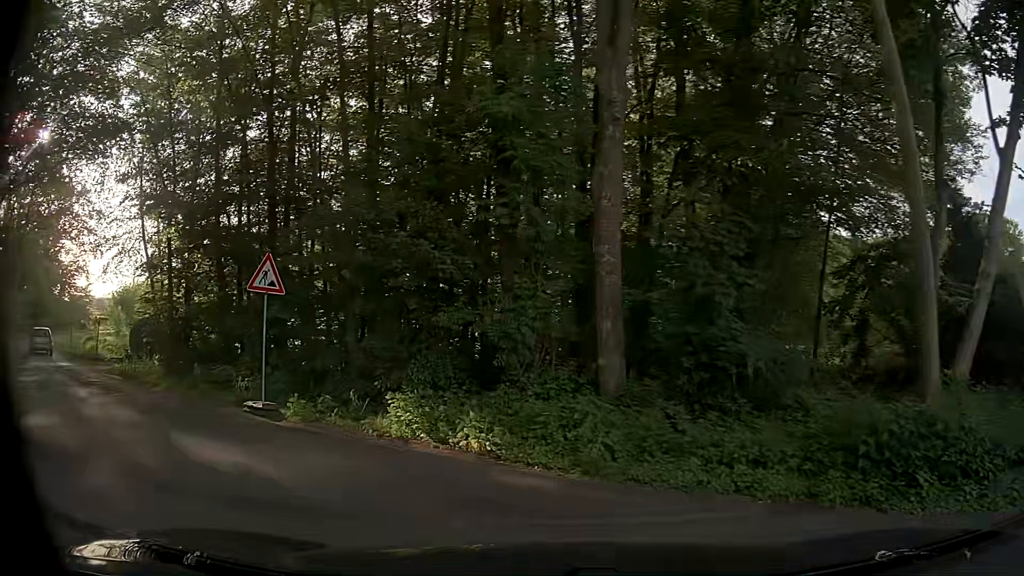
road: unclassified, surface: asphalt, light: Day
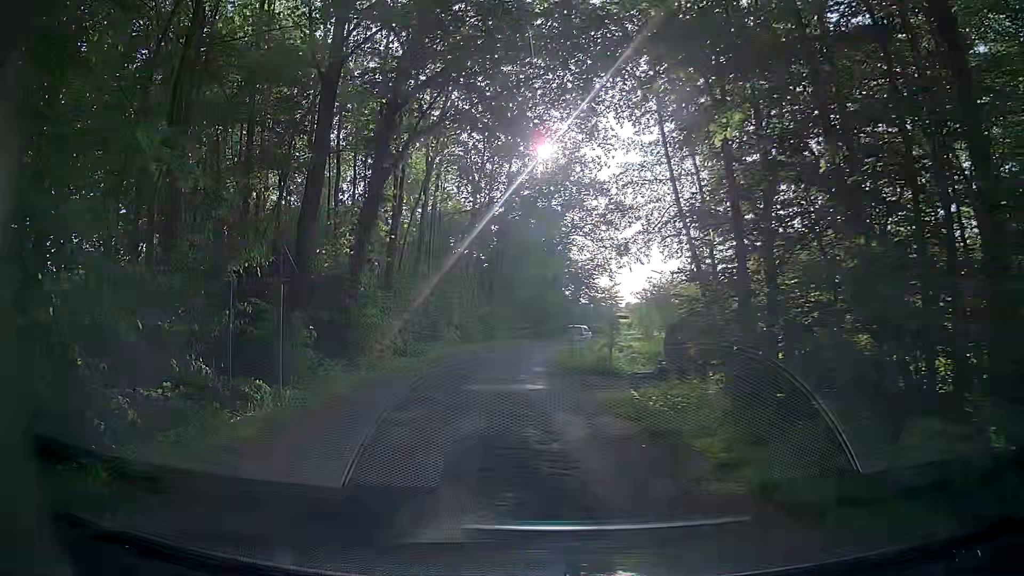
(-5.9, +11.4) m; -46°
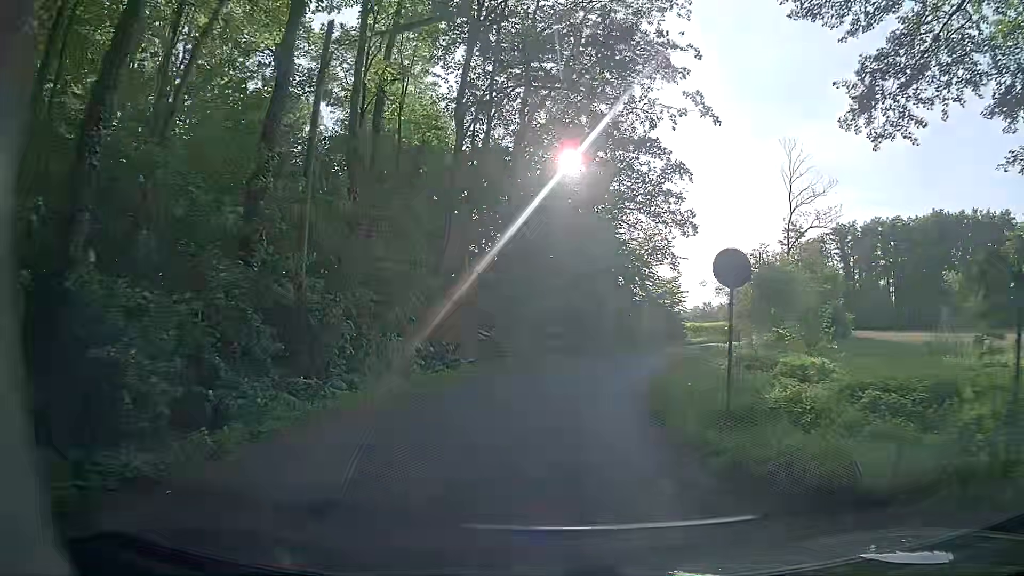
(-1.3, +22.4) m; -5°
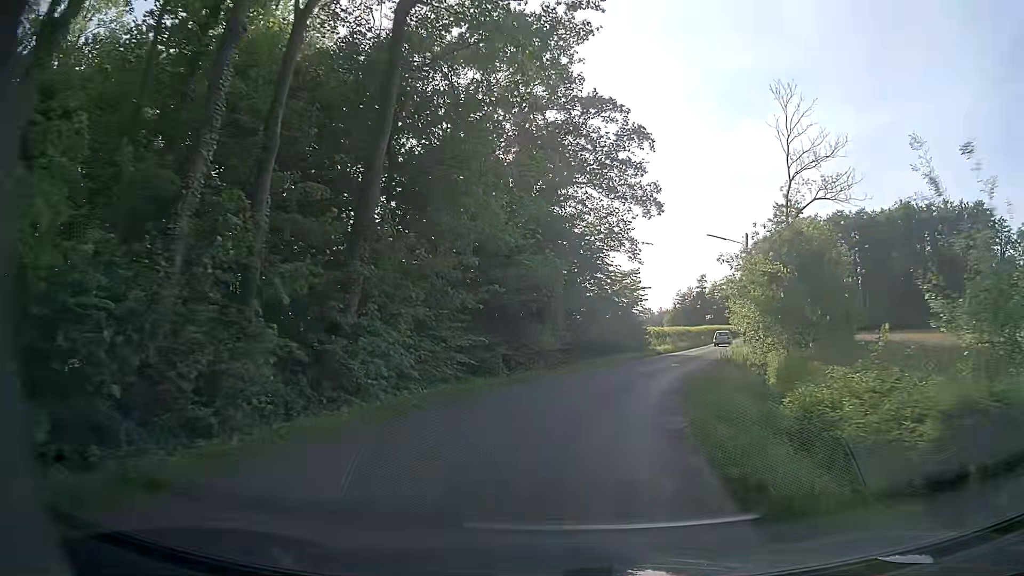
(+0.8, +13.3) m; +6°
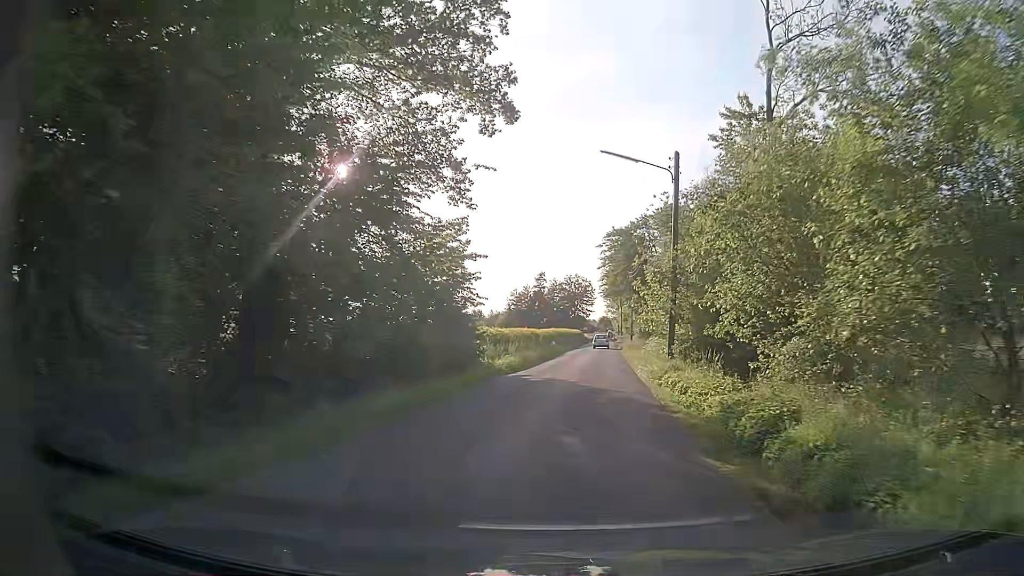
(+2.8, +21.2) m; +14°
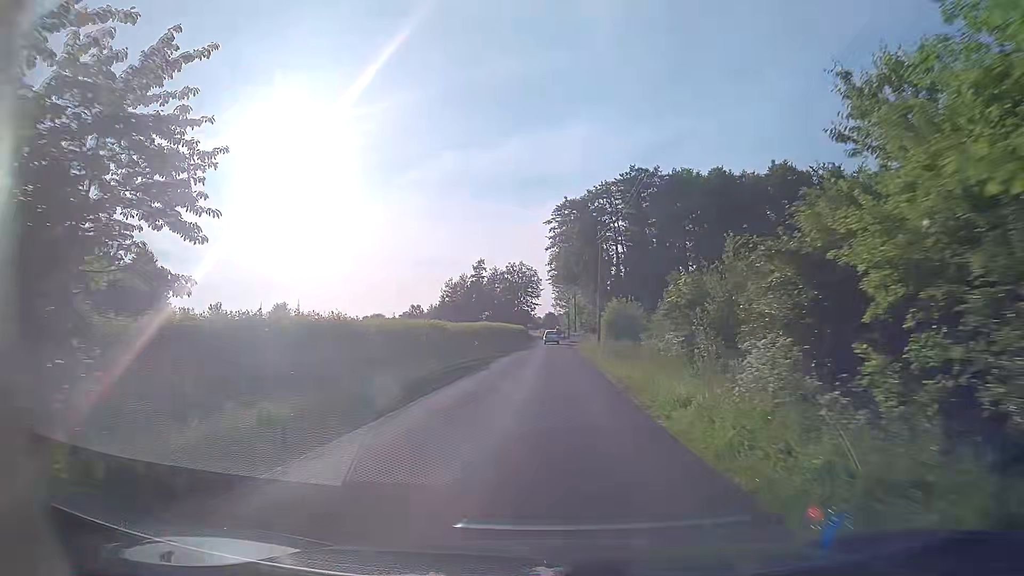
(+1.5, +22.6) m; +5°
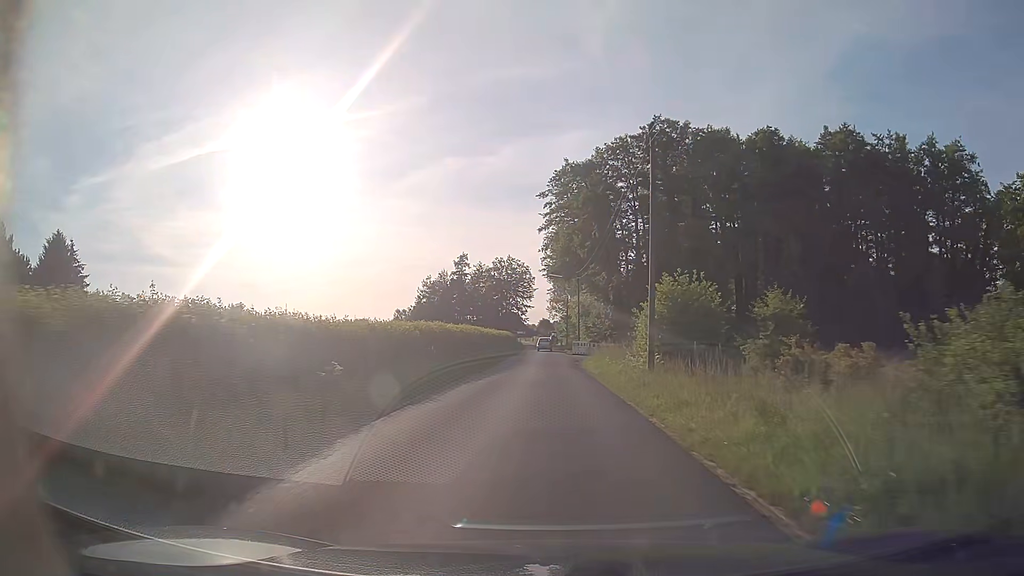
(+0.1, +23.5) m; +1°
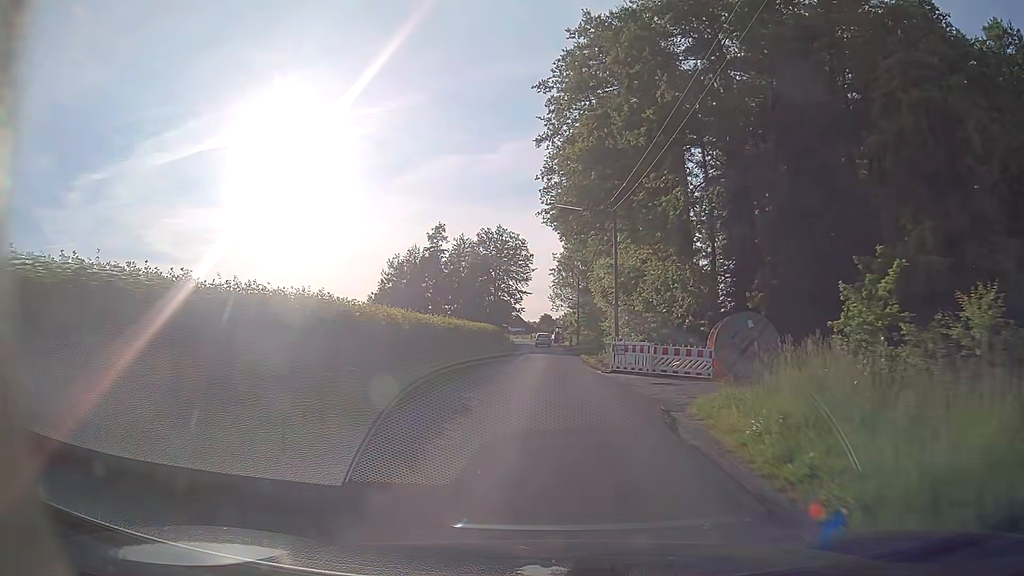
(-0.2, +31.9) m; 0°
(0, +10) (0, +20) (0, +30) (0, +40) (0, +50) (0, +60) (0, +70) (-1, +80) (-2, +90) (-2, +100) m
